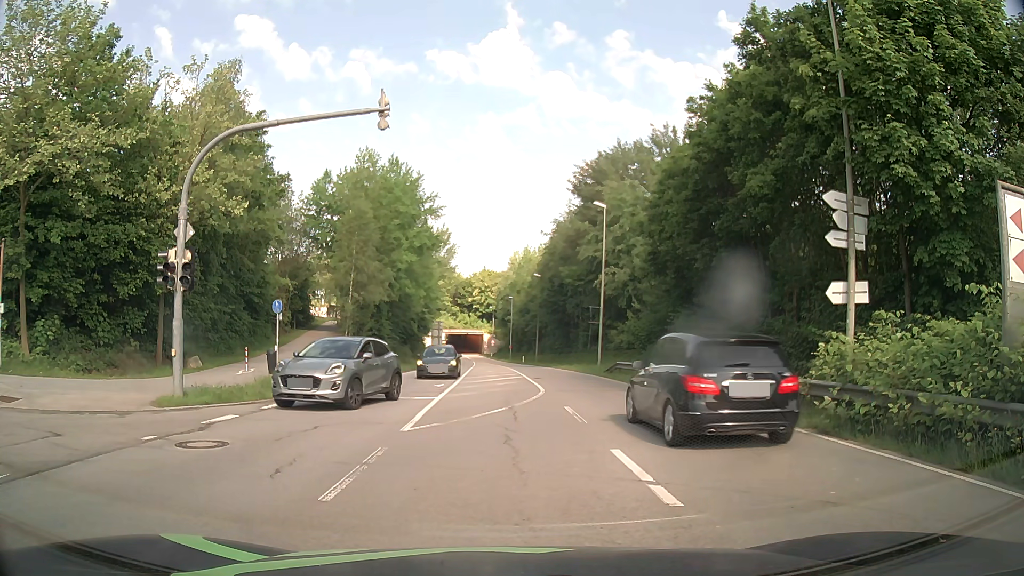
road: secondary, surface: asphalt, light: Day
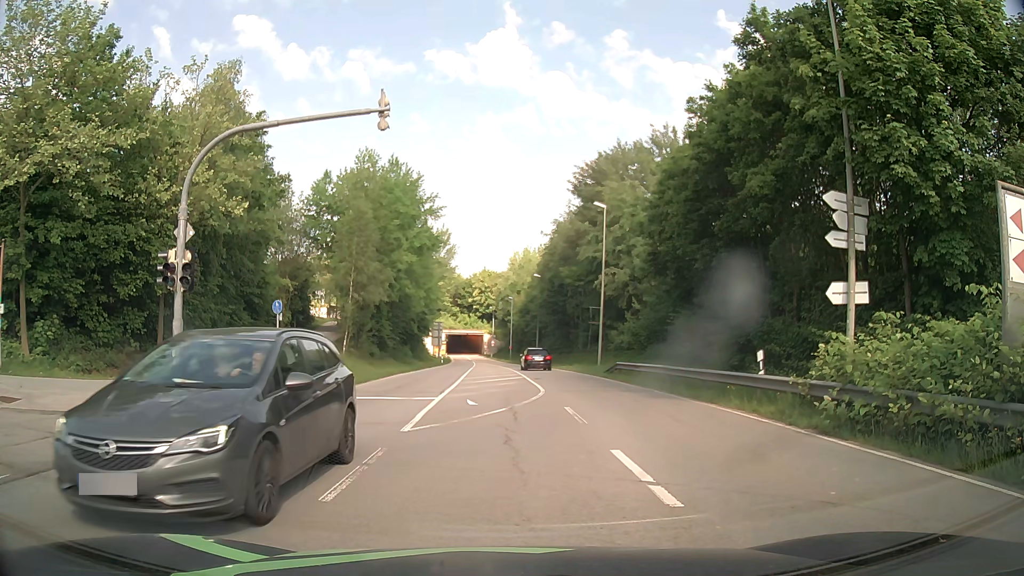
(0.0, 0.0) m; 0°
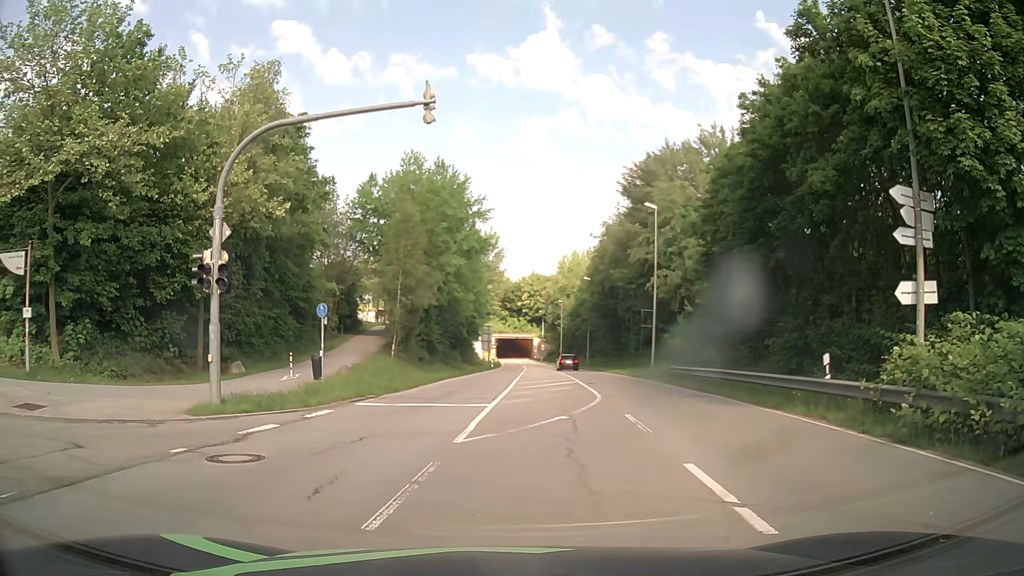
(0.0, +0.9) m; -2°
